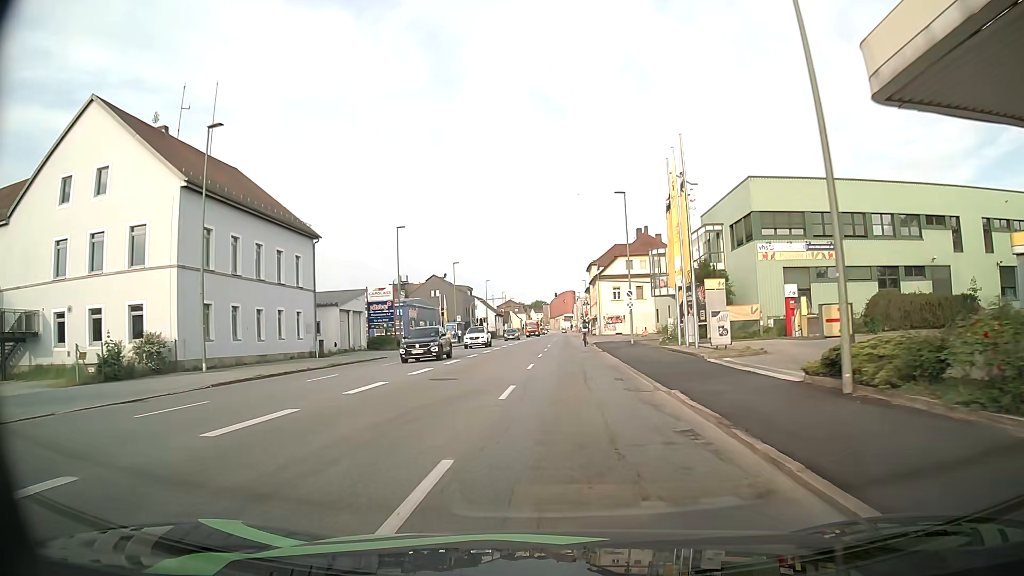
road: tertiary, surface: asphalt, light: Day
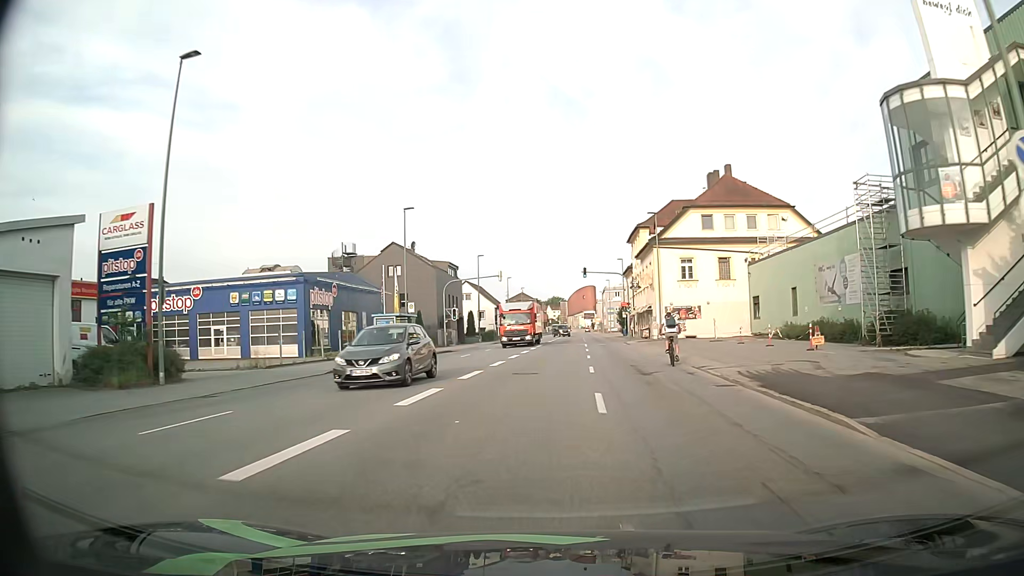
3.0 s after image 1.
(-0.6, +38.7) m; -2°
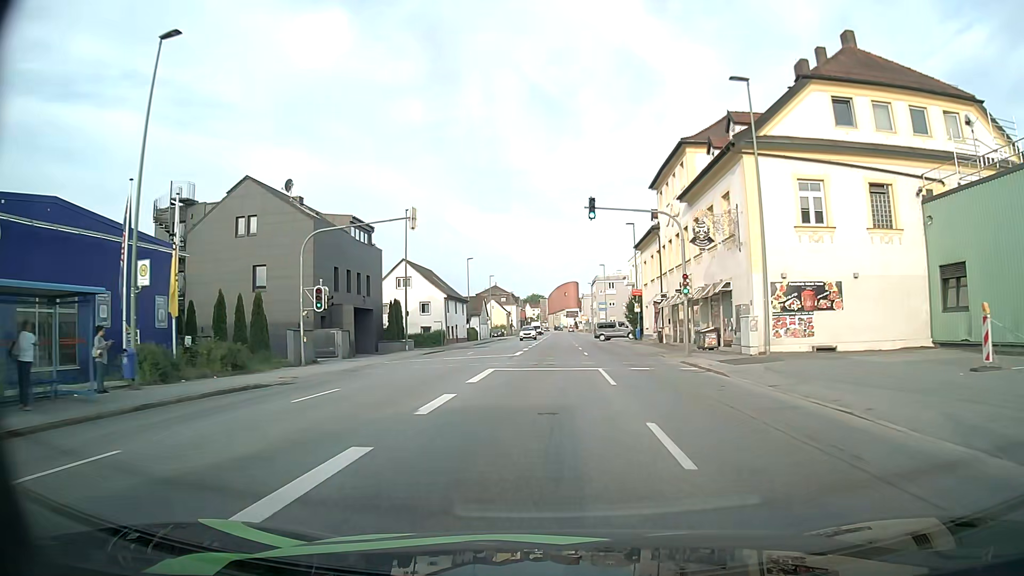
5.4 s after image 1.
(+0.7, +31.3) m; +2°
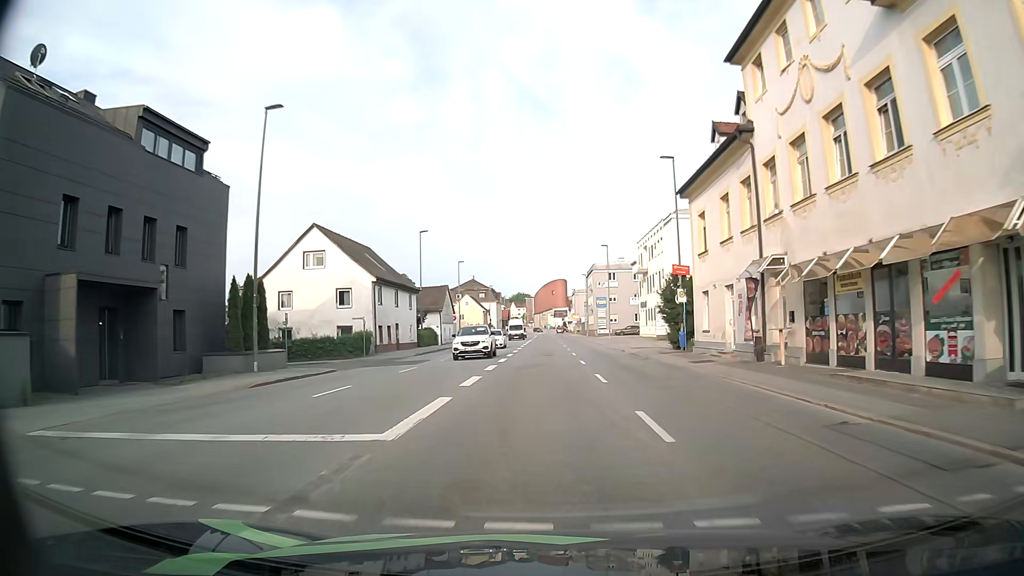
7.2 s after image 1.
(+0.2, +24.4) m; +1°
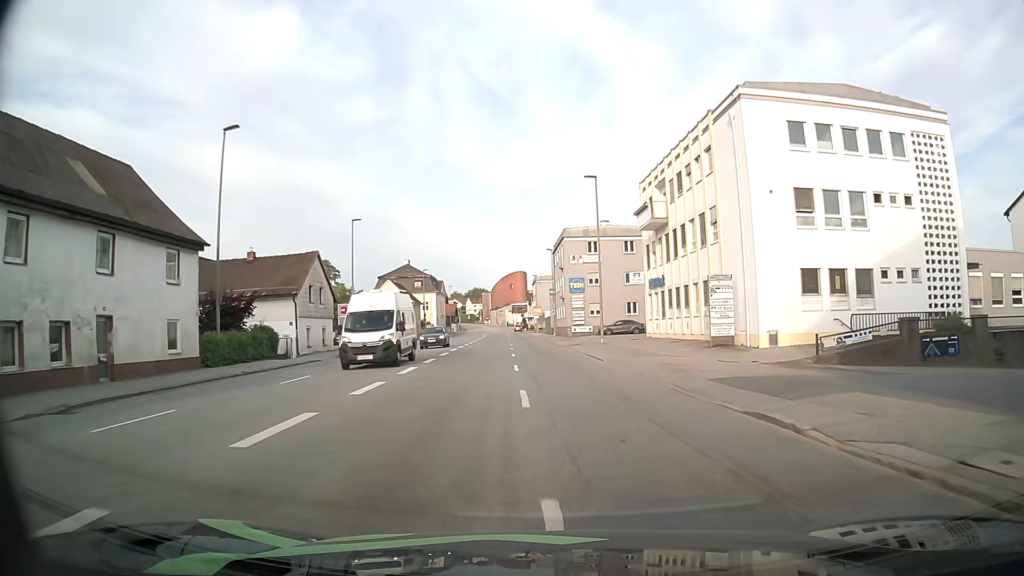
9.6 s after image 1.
(+1.1, +32.8) m; +4°
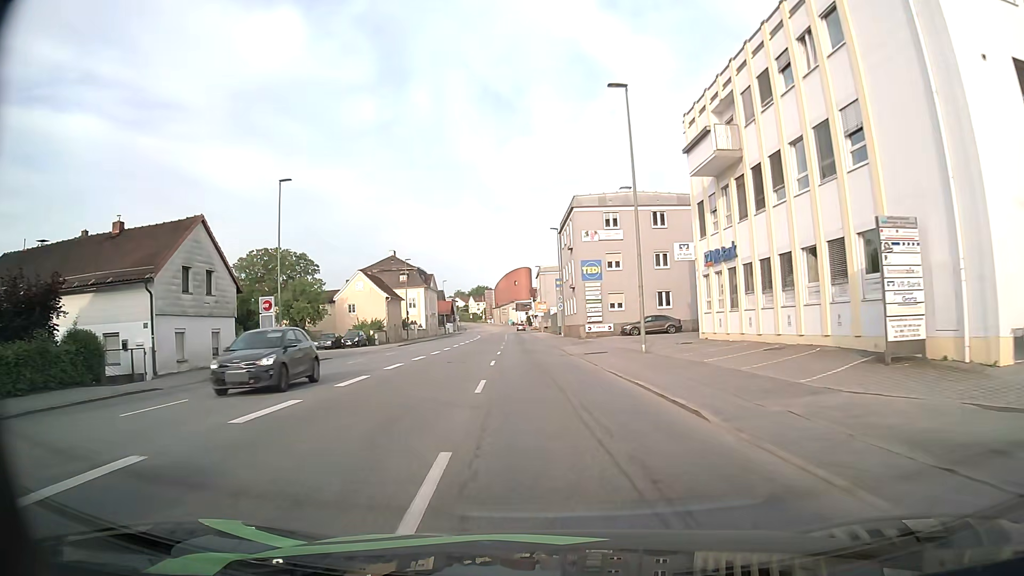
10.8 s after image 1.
(+0.1, +16.1) m; 0°
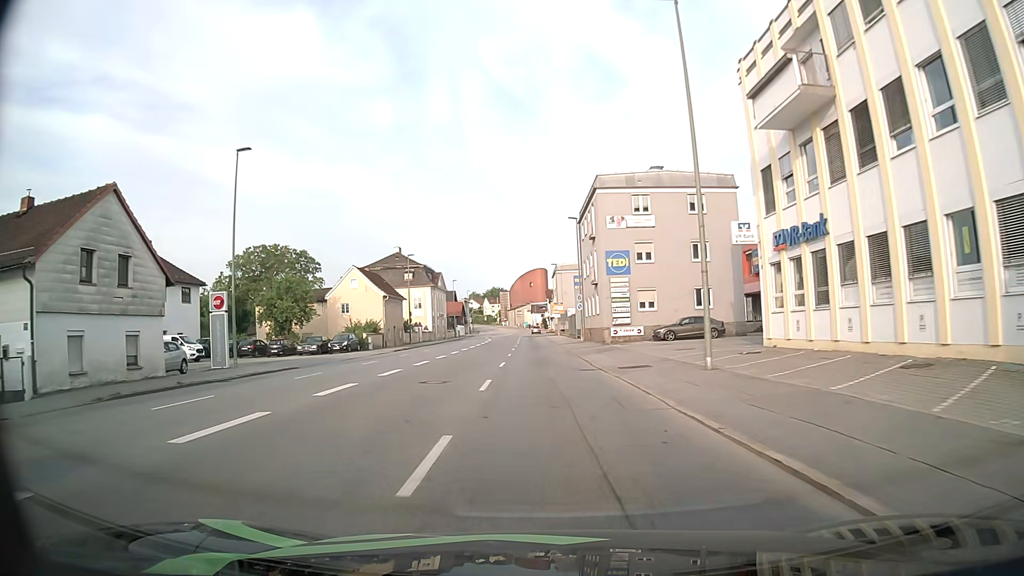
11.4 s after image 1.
(-0.1, +7.9) m; -2°
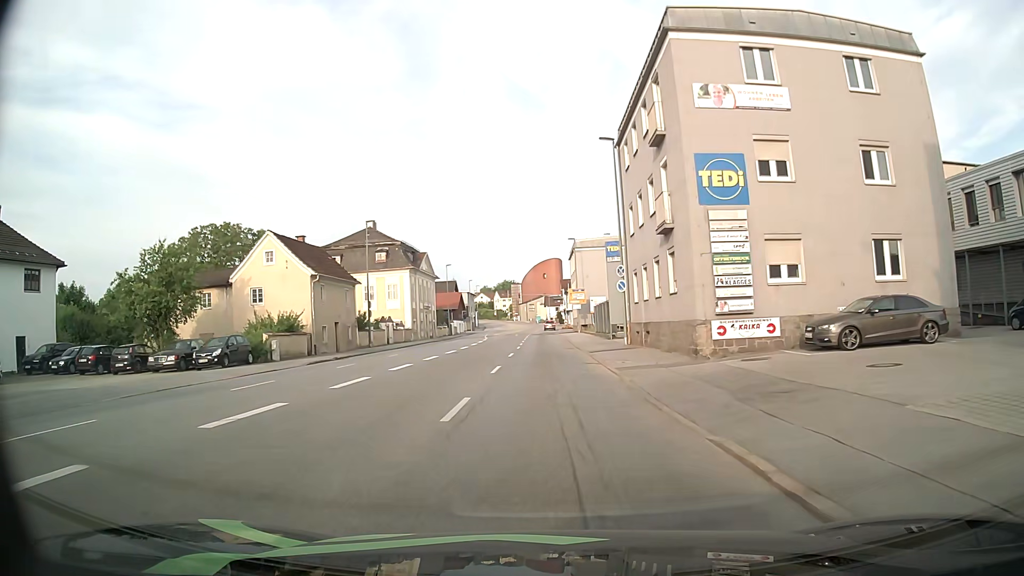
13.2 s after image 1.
(-0.2, +23.0) m; -1°
